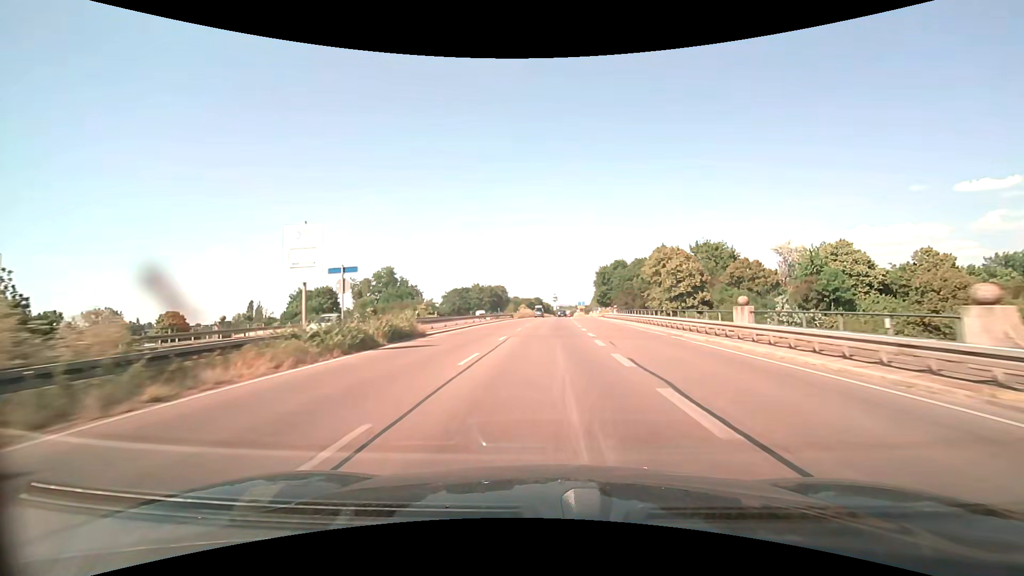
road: trunk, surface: asphalt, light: Day
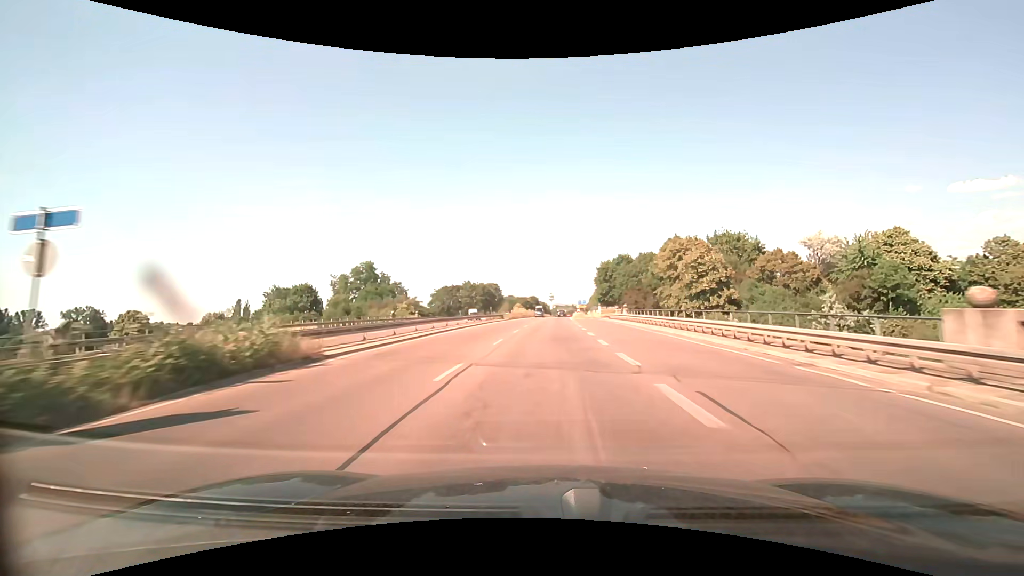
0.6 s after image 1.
(0.0, +11.6) m; 0°
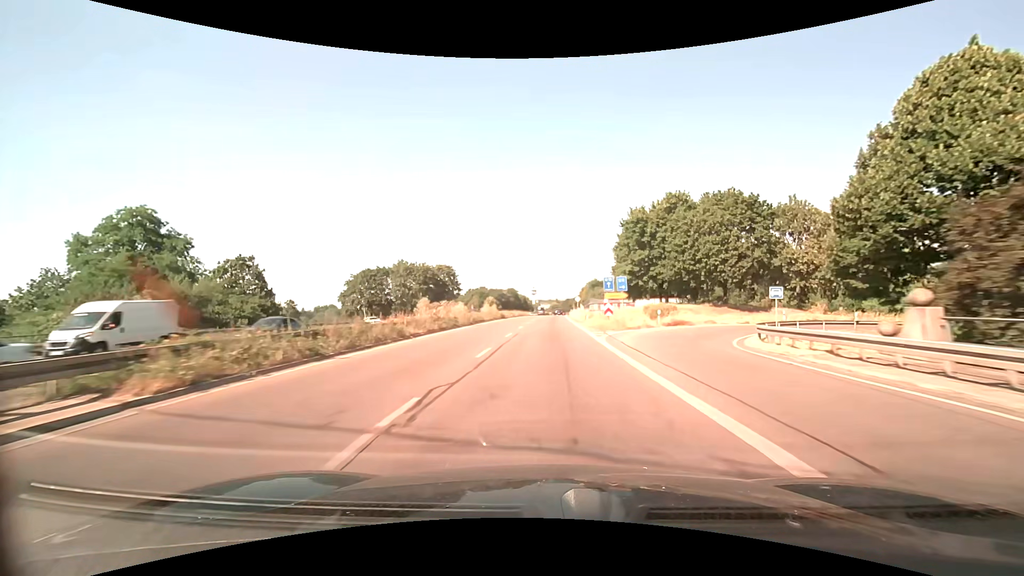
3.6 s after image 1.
(+1.3, +58.4) m; +2°
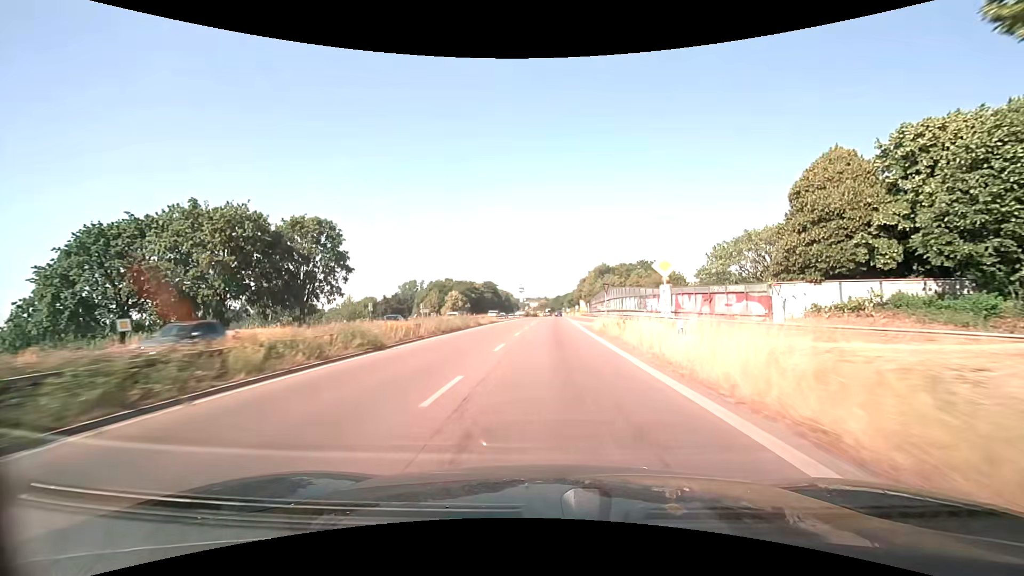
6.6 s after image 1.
(+0.5, +60.1) m; +1°
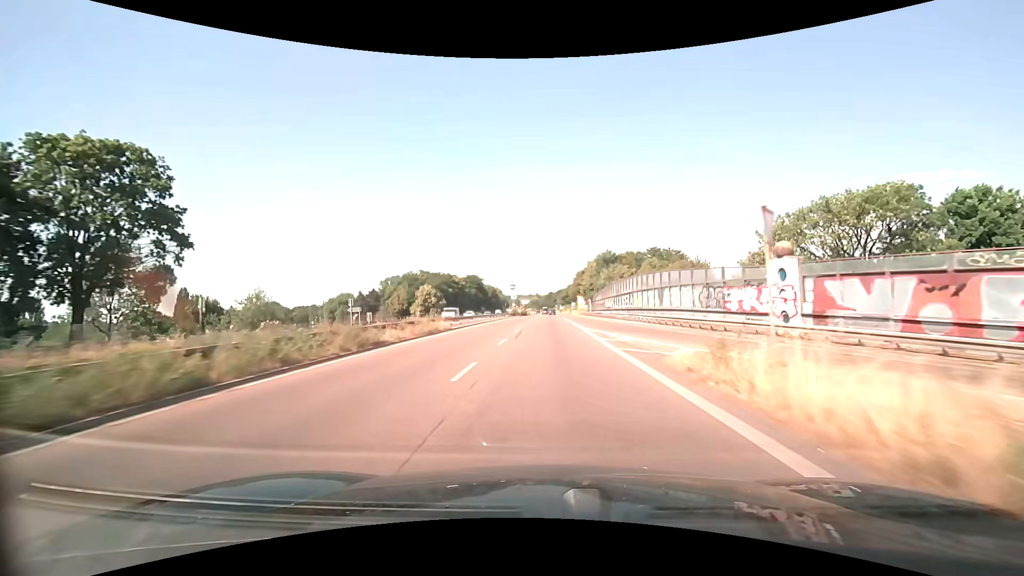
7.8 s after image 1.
(+0.1, +24.5) m; +1°
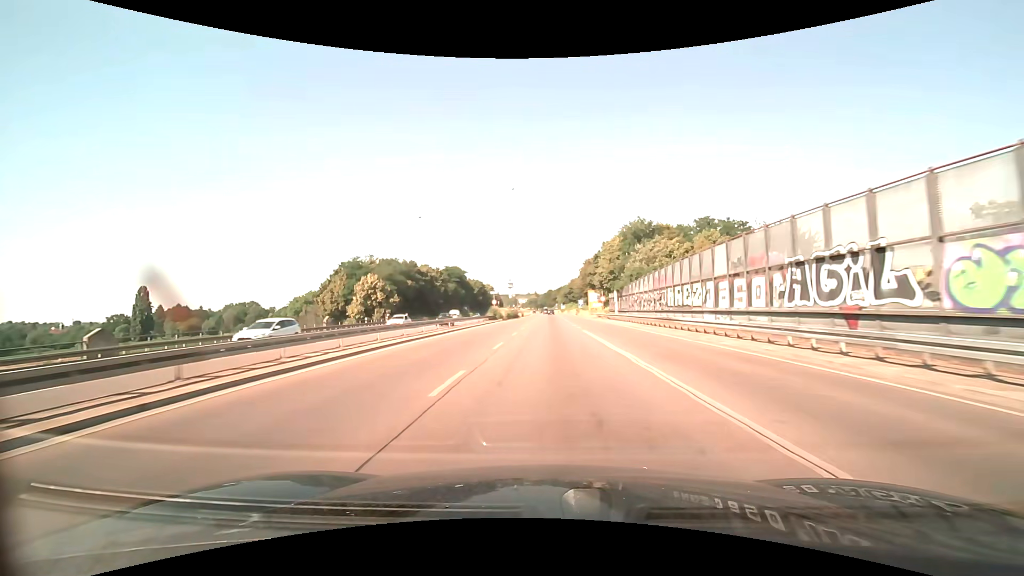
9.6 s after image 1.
(+0.2, +37.2) m; 0°
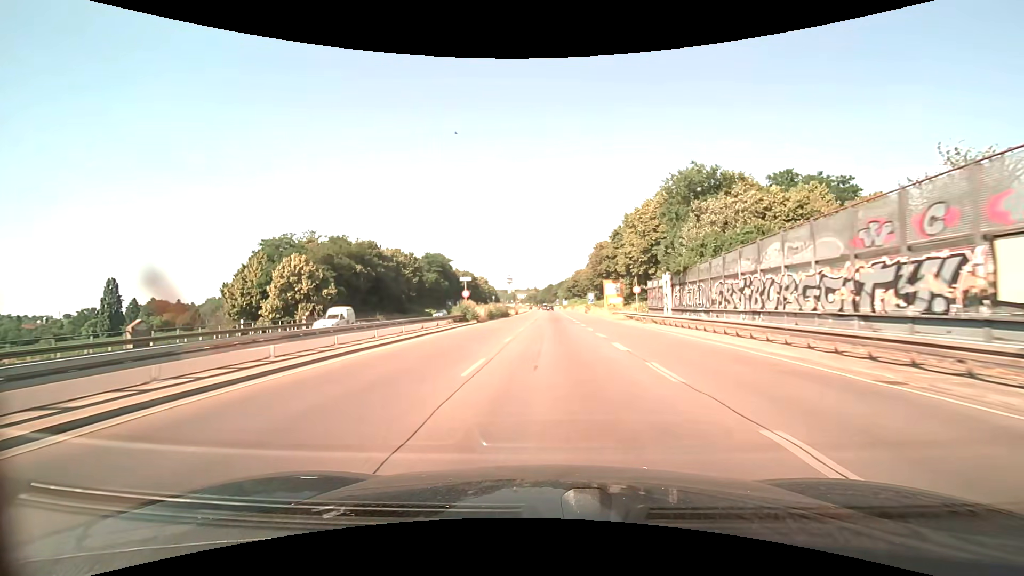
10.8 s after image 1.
(0.0, +24.9) m; 0°
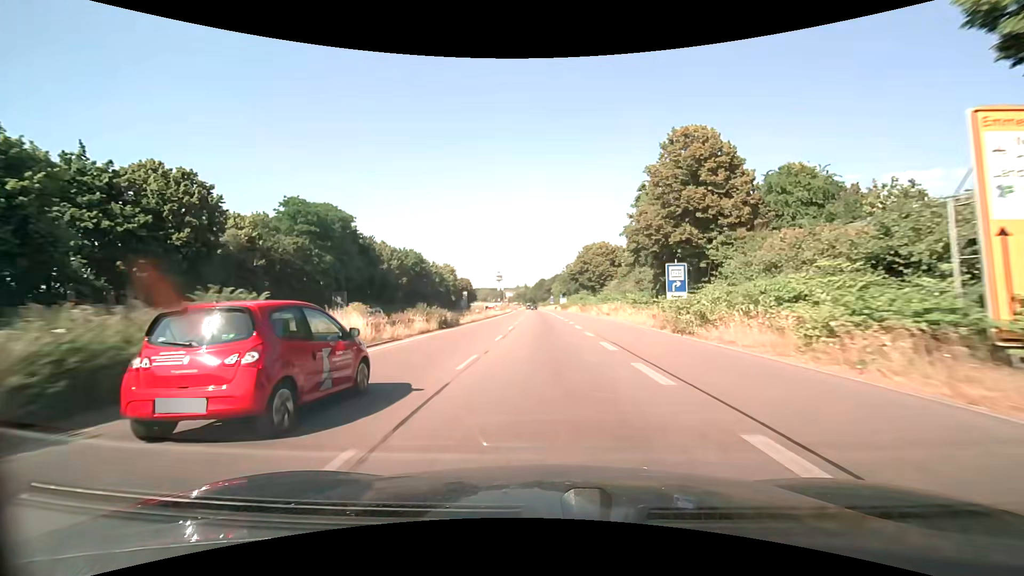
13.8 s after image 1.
(+0.8, +61.2) m; +1°
(0, +10) (0, +20) (0, +30) (0, +40) (0, +50) (0, +60) (-1, +70) (-1, +80) (-1, +90) (-1, +100) m
